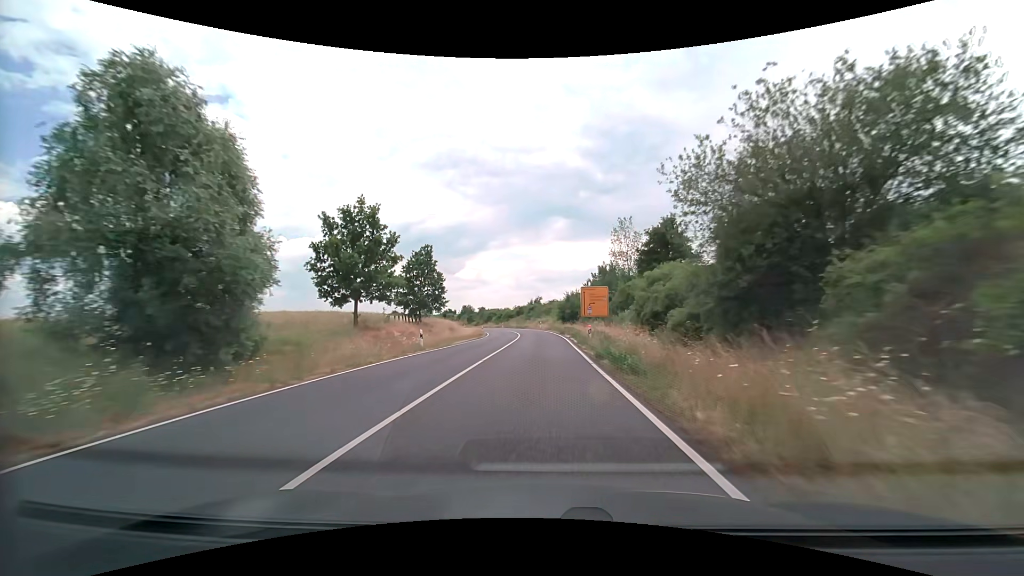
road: secondary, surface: asphalt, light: Day
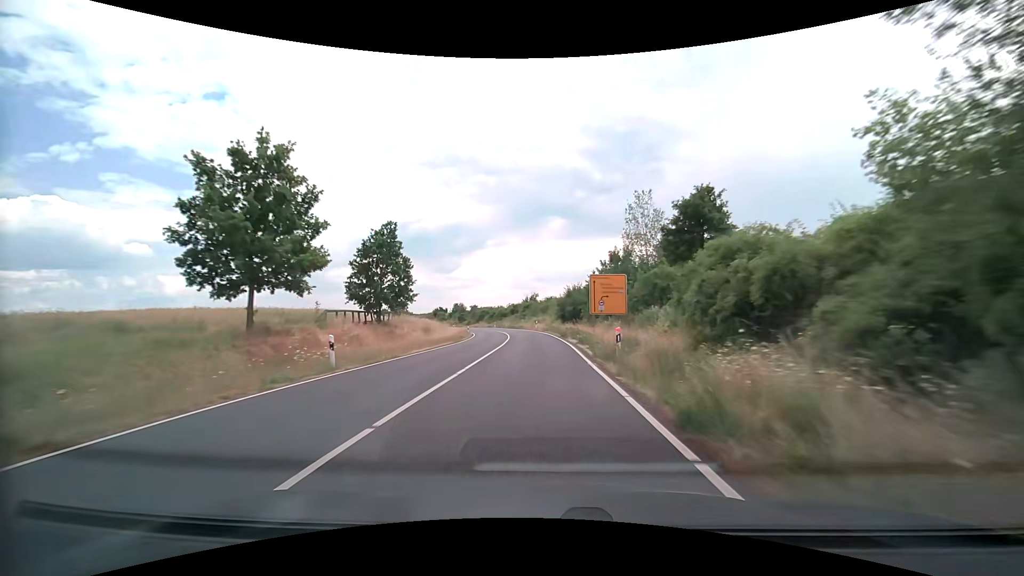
(0.0, +10.9) m; 0°
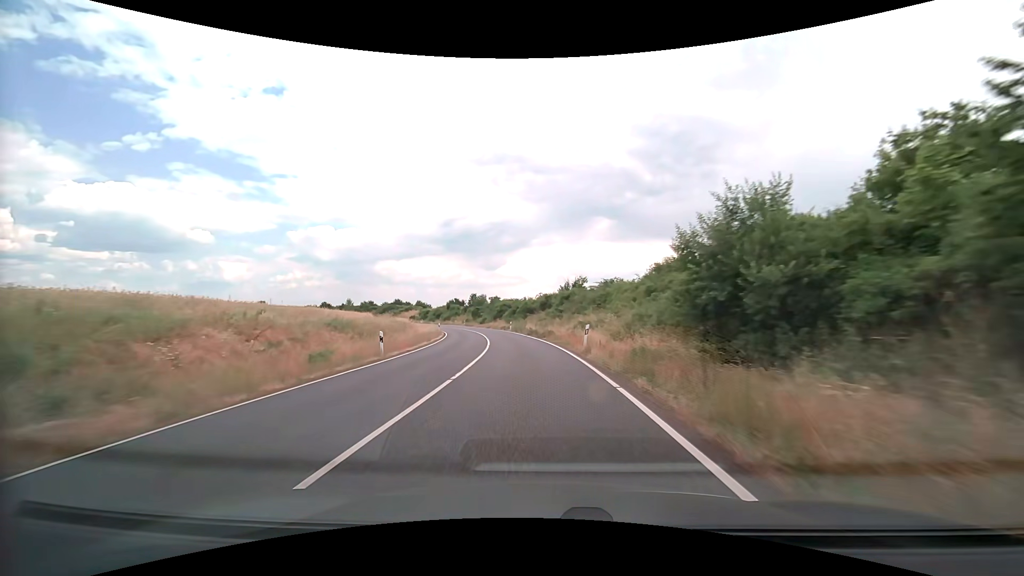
(-0.6, +43.2) m; -4°
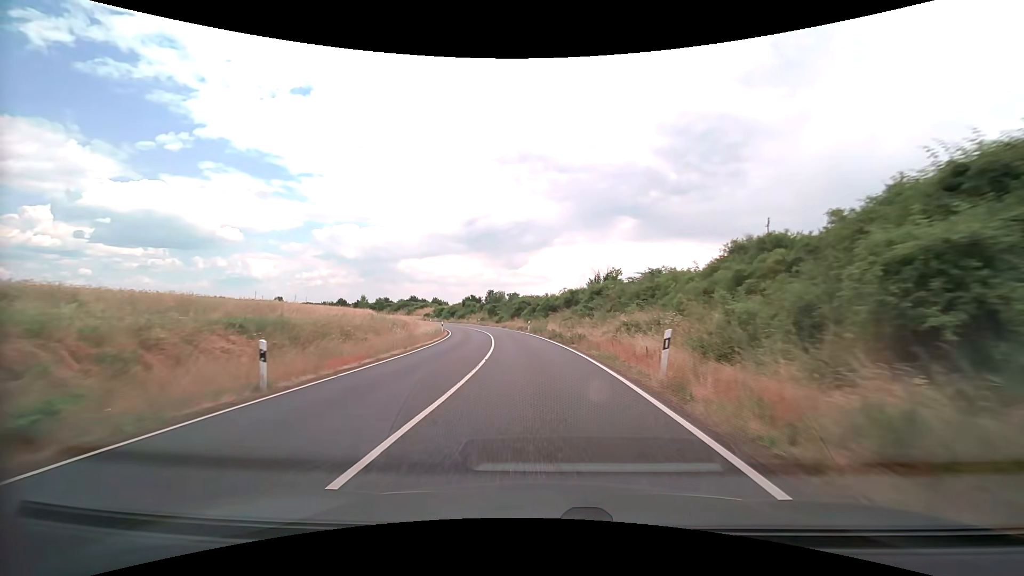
(-0.3, +10.7) m; -3°
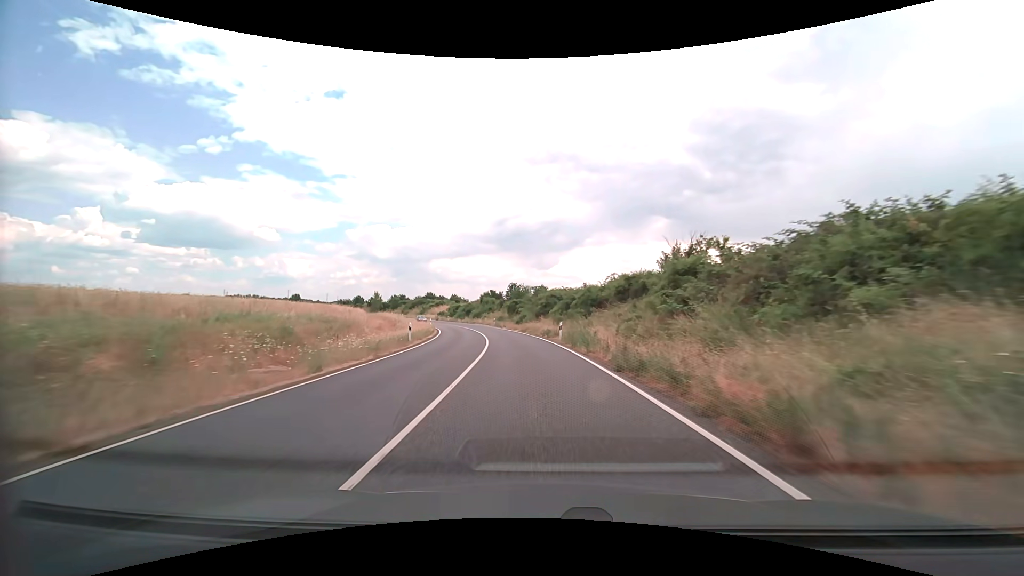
(-0.6, +21.4) m; -3°
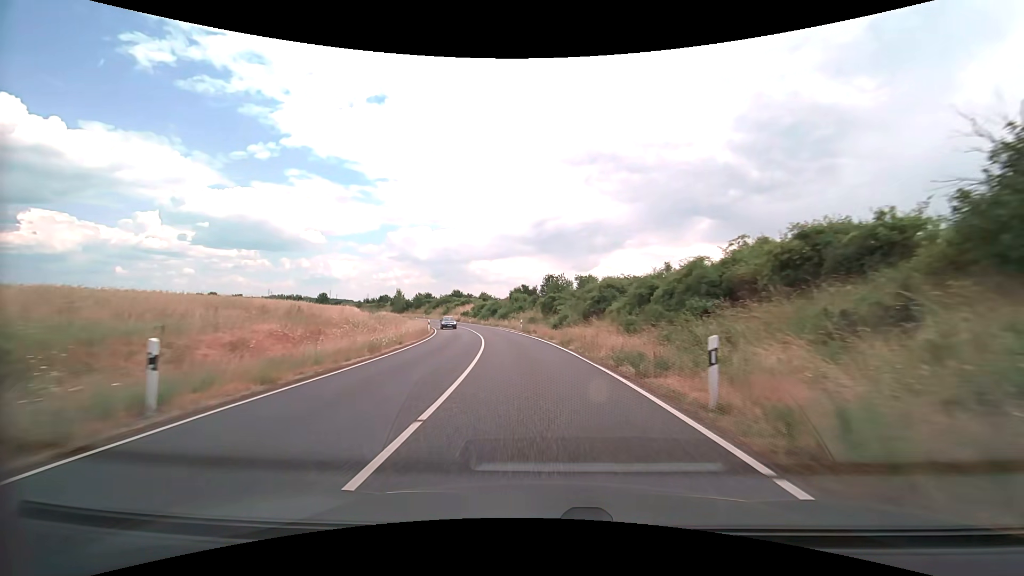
(-0.8, +21.4) m; -4°
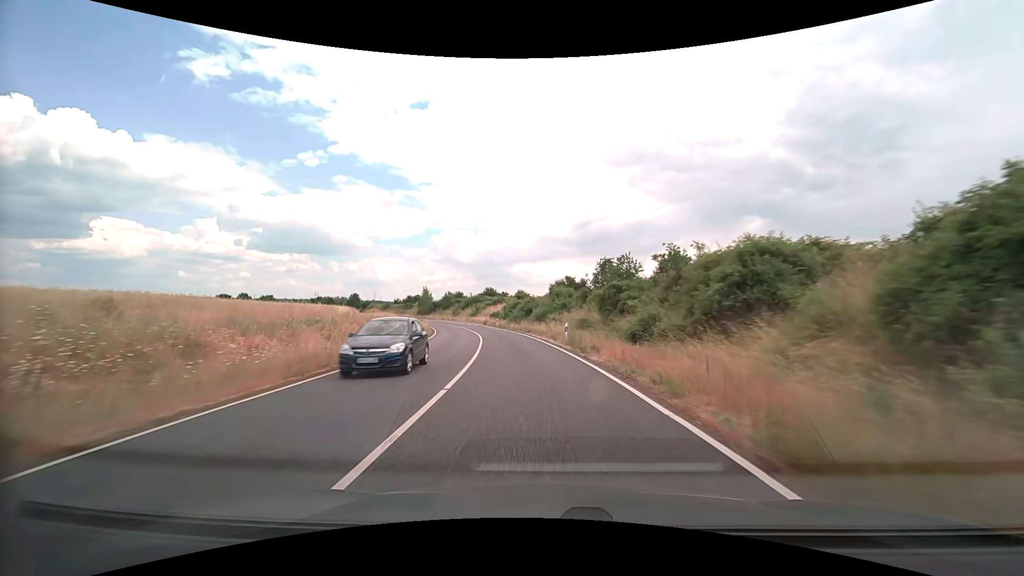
(-0.9, +21.3) m; -5°
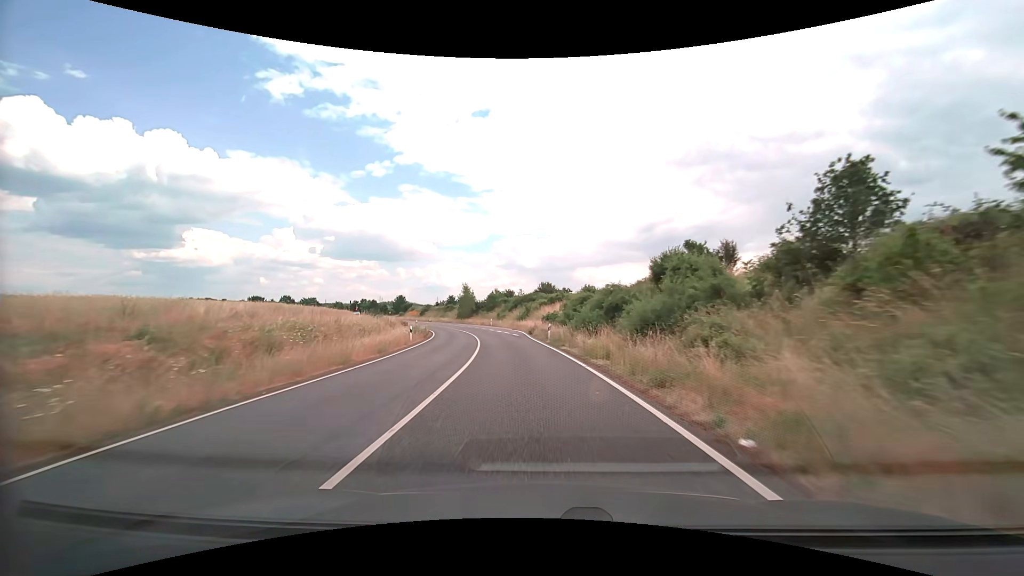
(-2.0, +31.9) m; -7°
(0, +10) (-1, +20) (-2, +30) (-3, +40) (-5, +50) (-7, +59) (-10, +69) (-13, +79) (-16, +88) (-20, +97) m
